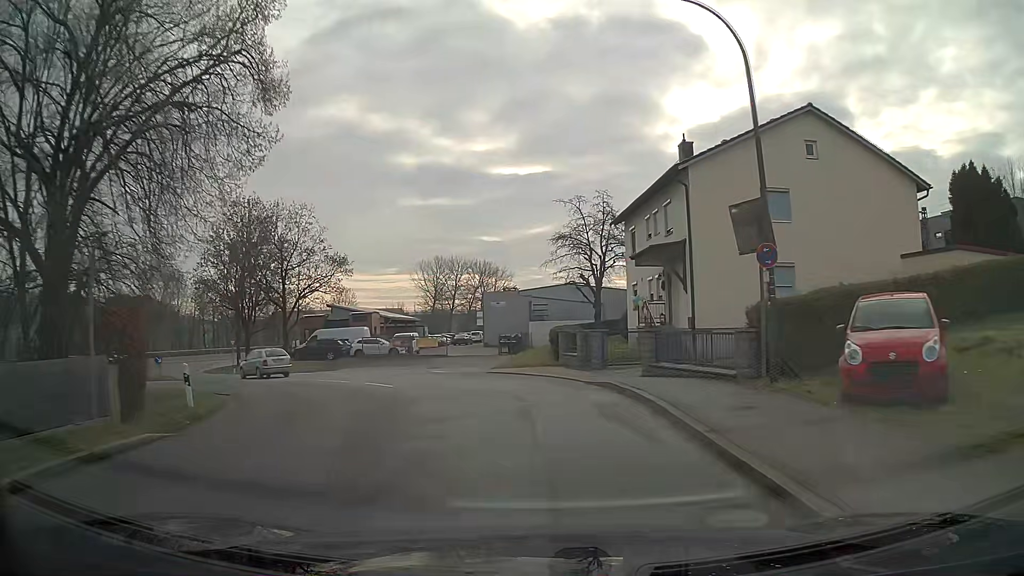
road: unclassified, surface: asphalt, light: Day
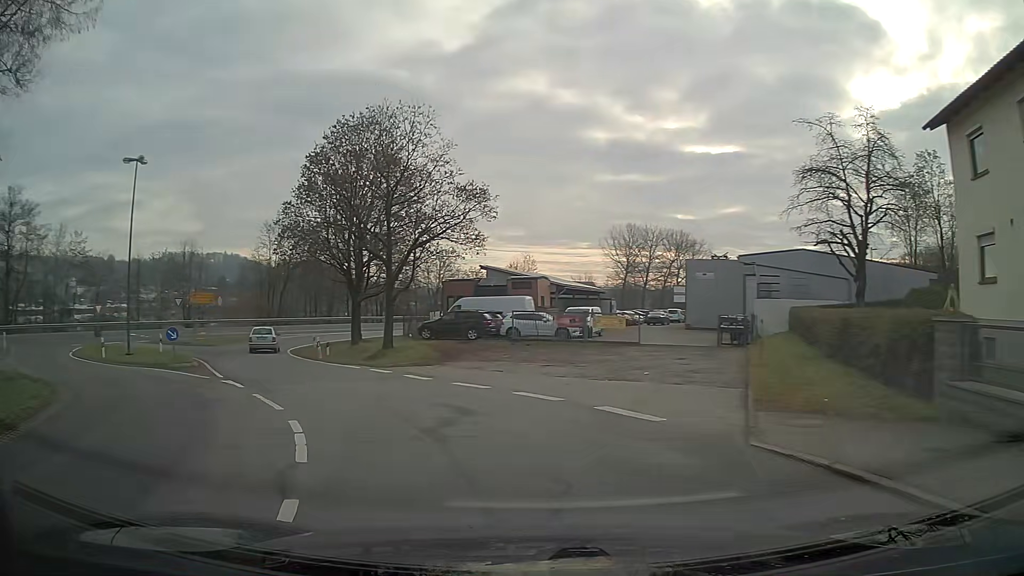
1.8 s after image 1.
(-2.4, +16.2) m; -21°
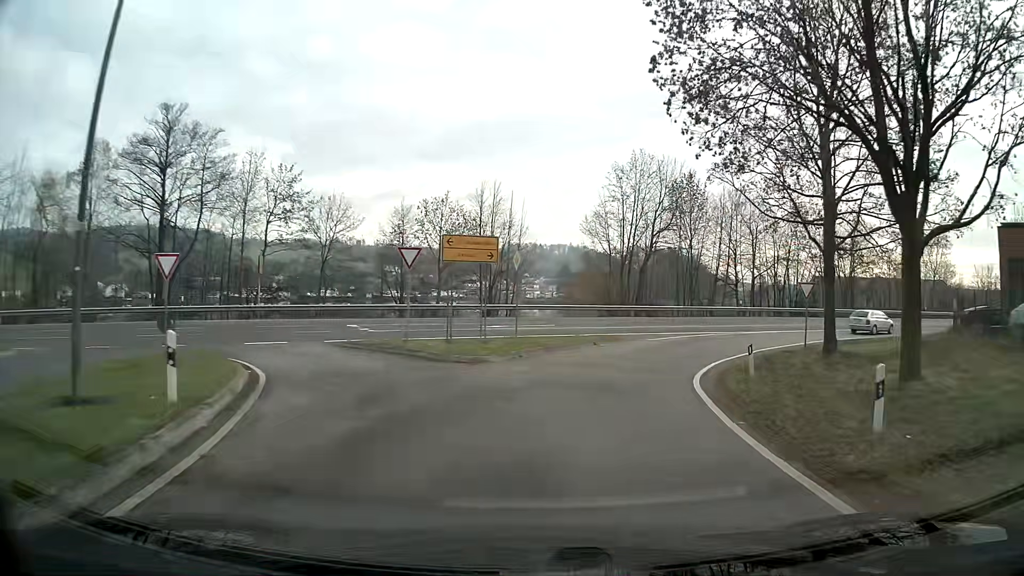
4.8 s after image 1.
(-8.8, +27.2) m; -23°
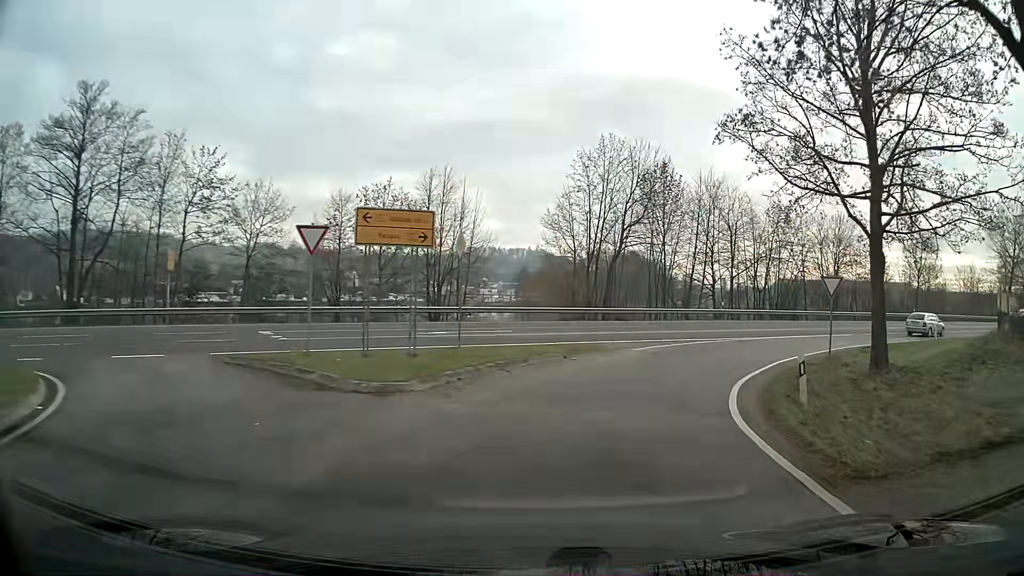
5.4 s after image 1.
(+0.4, +6.1) m; +7°
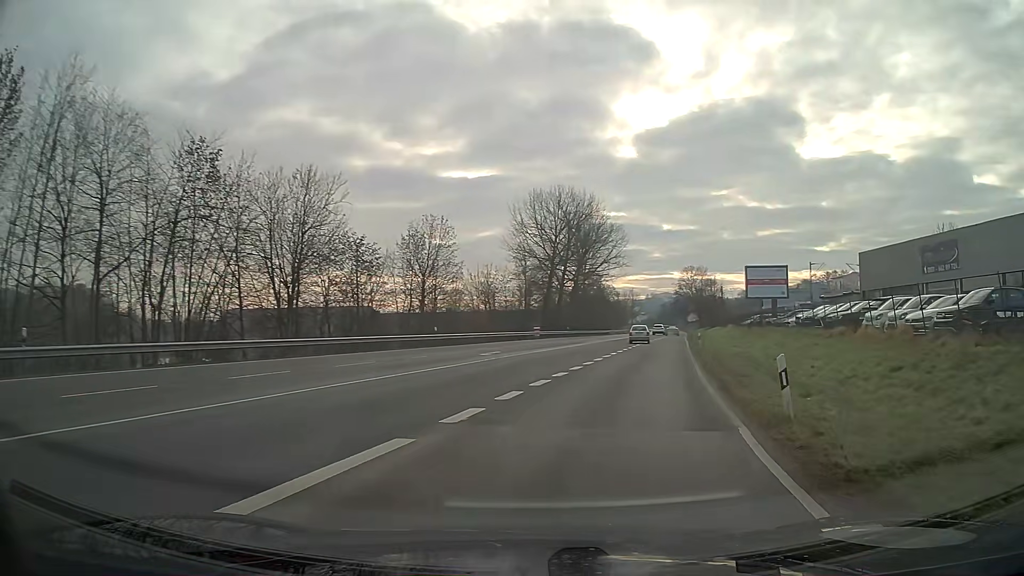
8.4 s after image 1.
(+11.7, +28.4) m; +44°
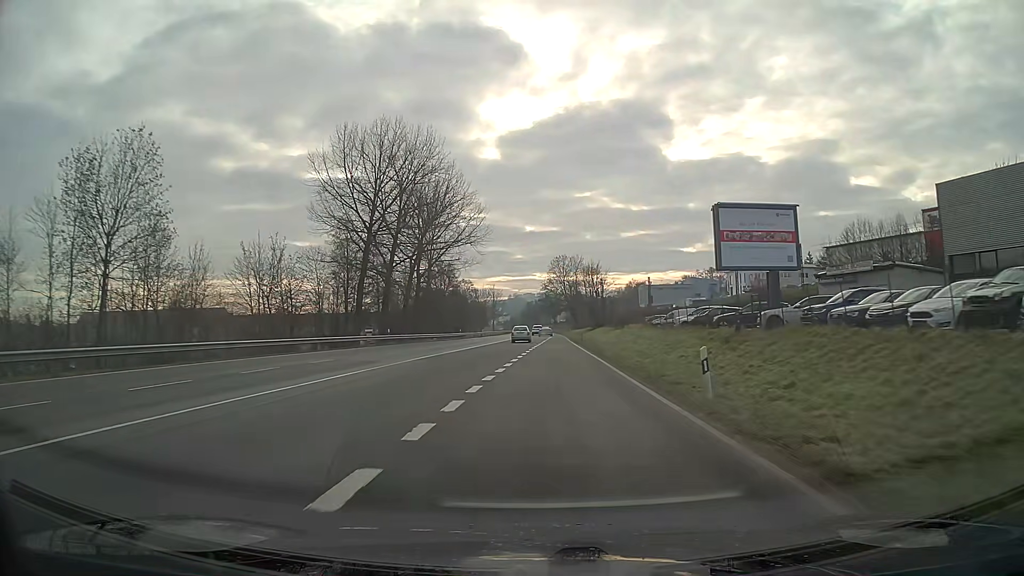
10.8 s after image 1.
(+4.2, +31.4) m; +10°
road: primary
